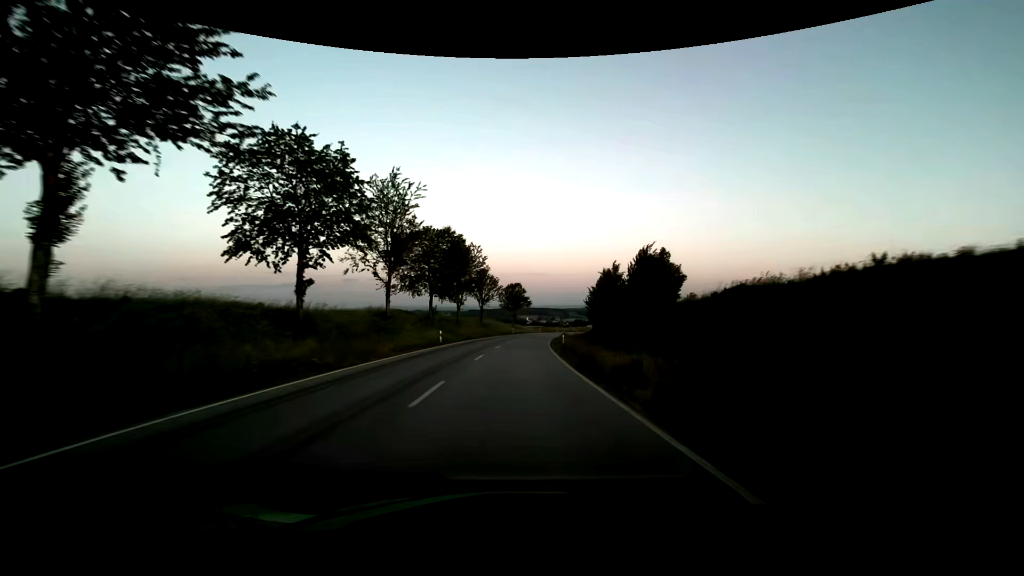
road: secondary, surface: asphalt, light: Day
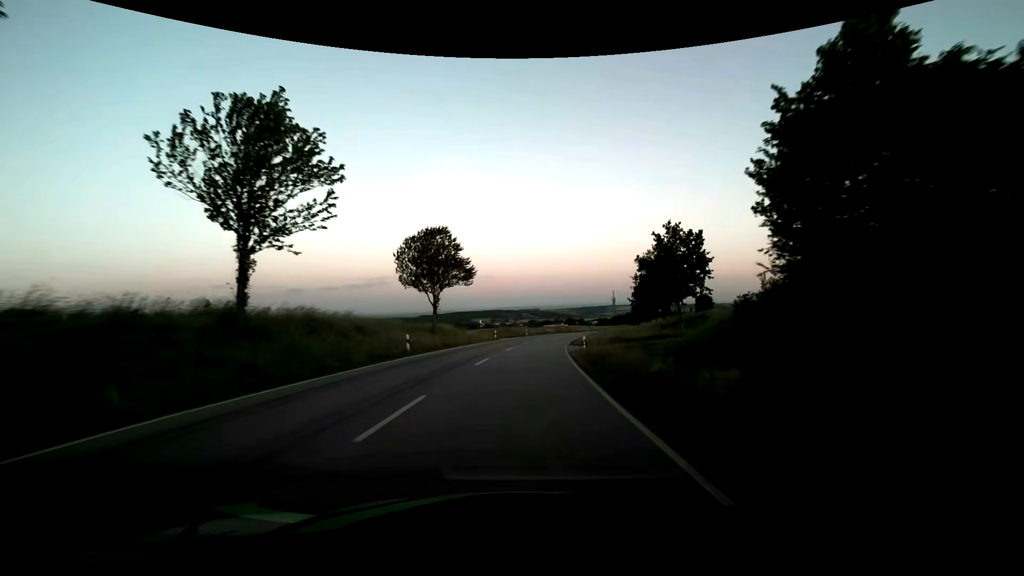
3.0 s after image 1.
(+2.3, +62.3) m; +5°
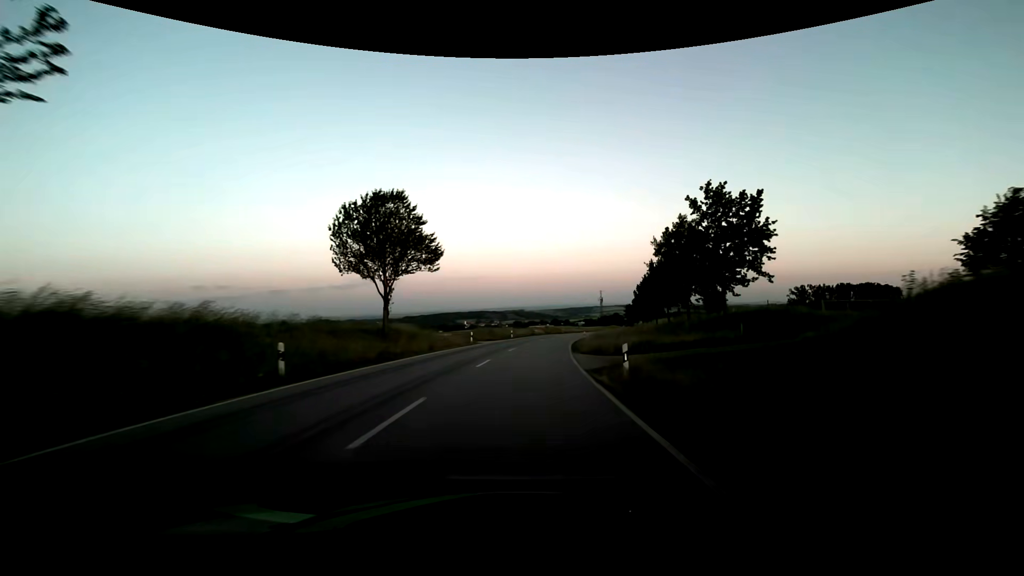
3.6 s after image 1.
(+0.2, +12.5) m; +2°
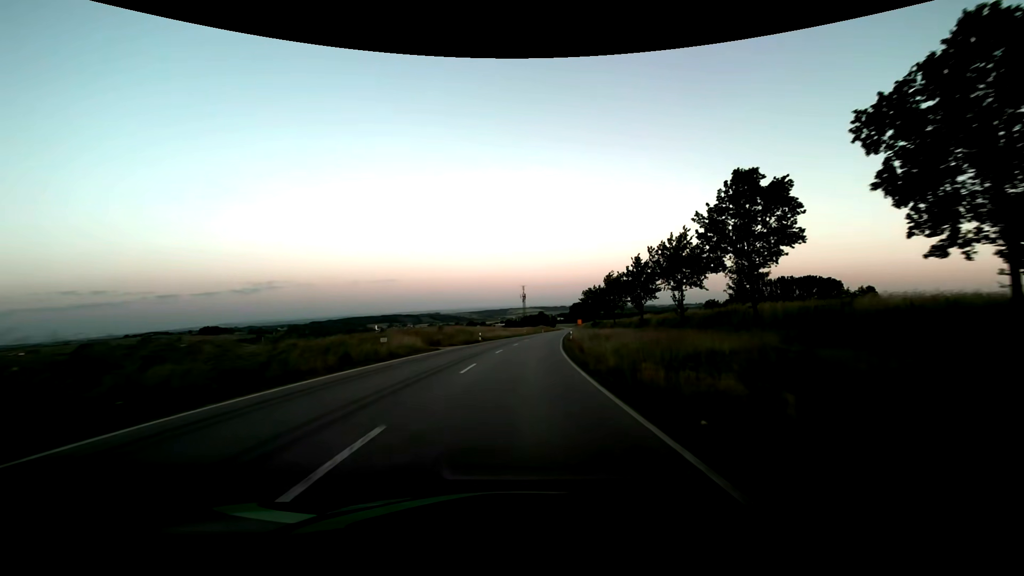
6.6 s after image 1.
(+5.5, +62.1) m; +10°
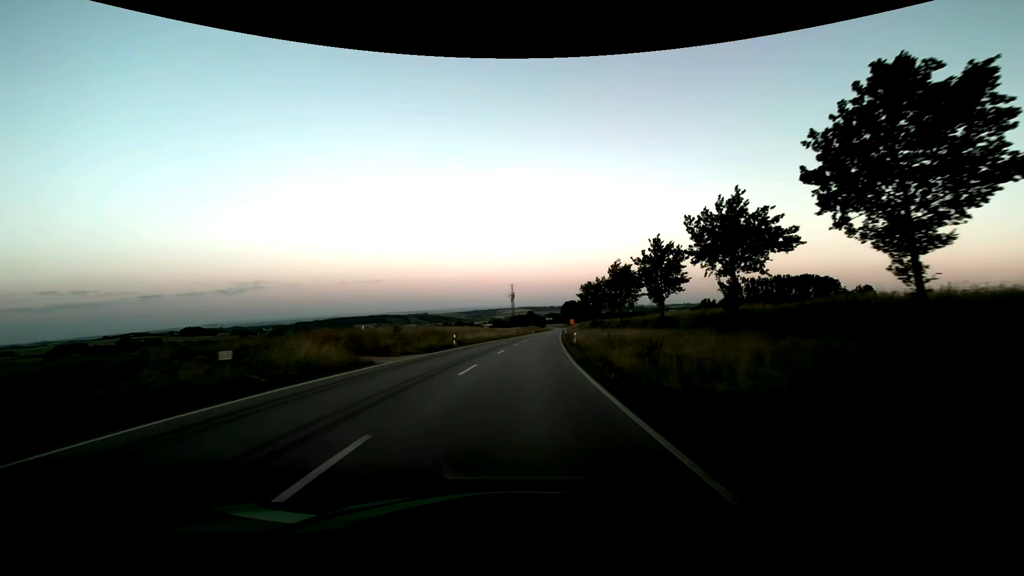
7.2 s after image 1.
(+0.1, +12.5) m; +1°
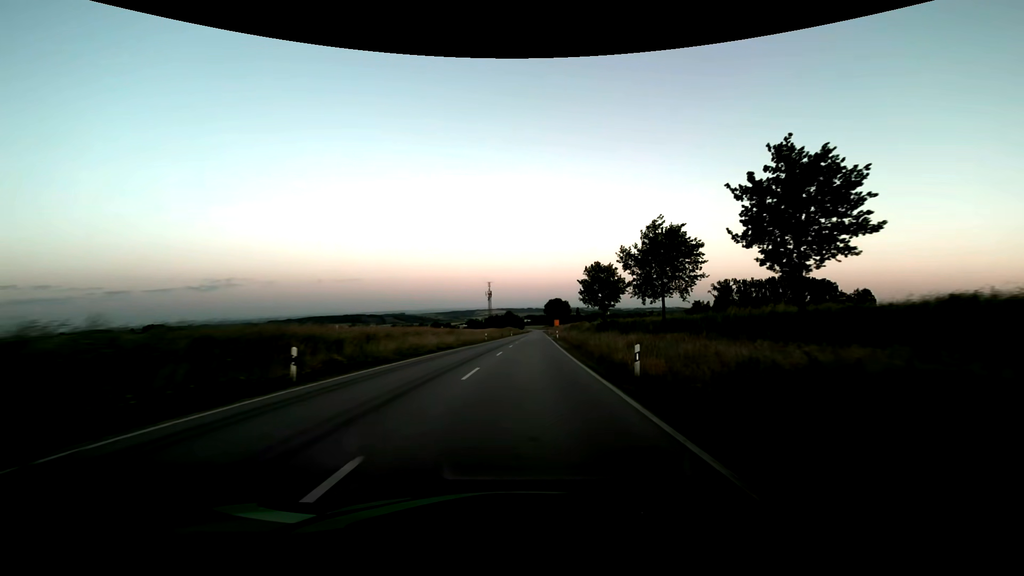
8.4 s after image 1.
(+0.5, +25.0) m; +2°
(0, +10) (0, +20) (+1, +30) (+1, +40) (+2, +50) (+2, +60) (+3, +70) (+3, +80) (+4, +90) (+4, +100) m
